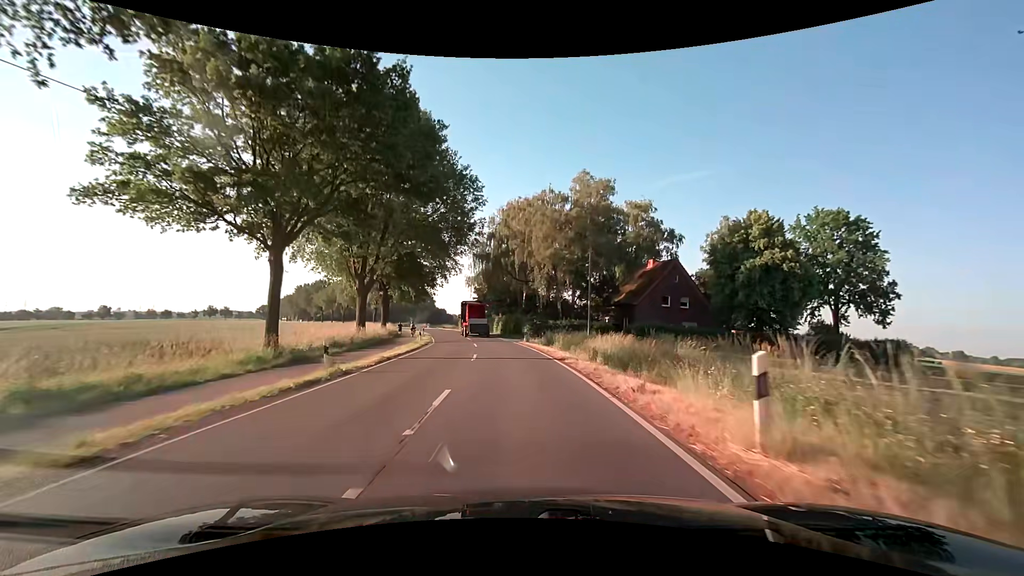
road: secondary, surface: asphalt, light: Day
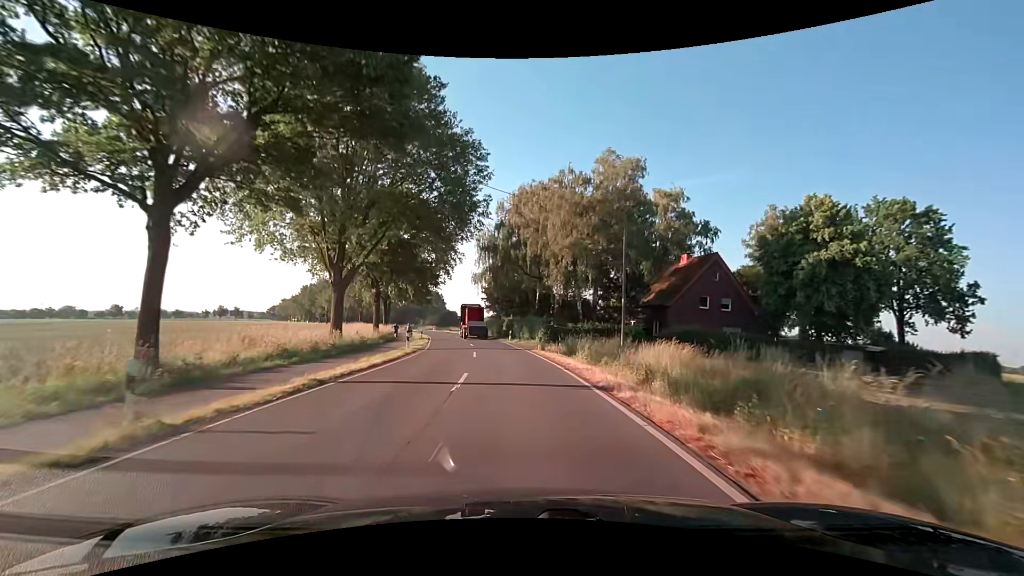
(-0.1, +7.8) m; -1°
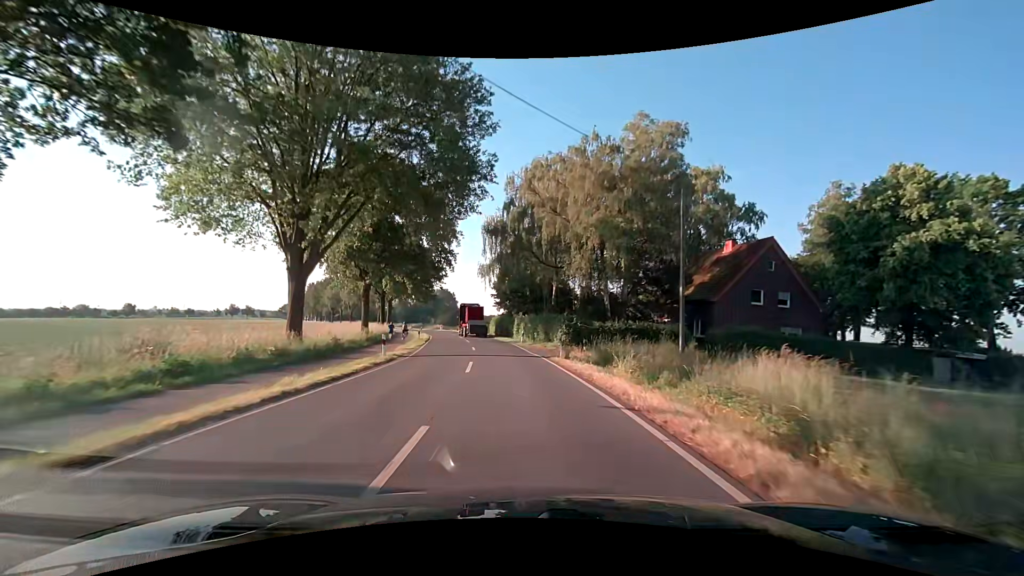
(-0.1, +7.8) m; -2°
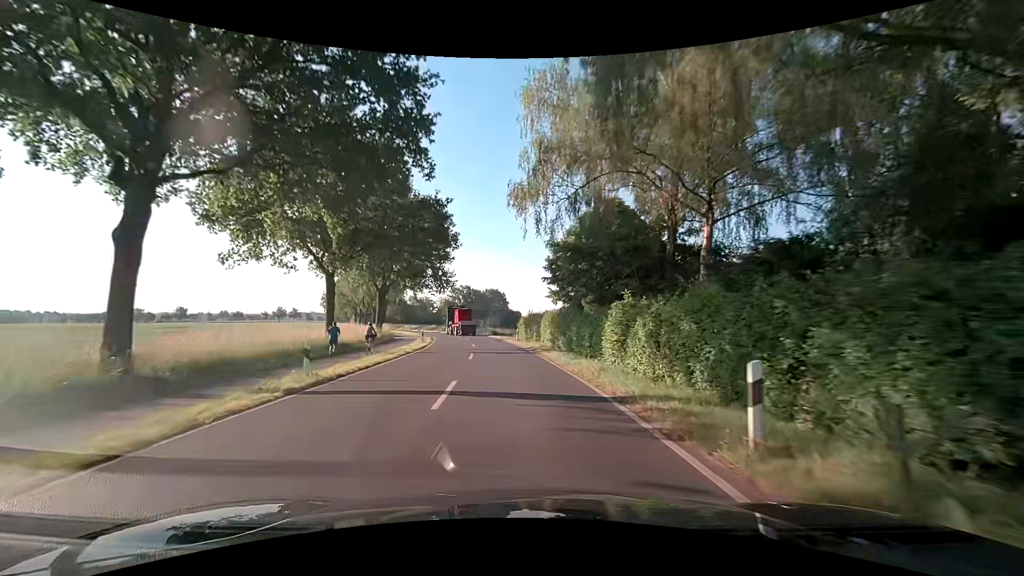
(-1.7, +31.1) m; -6°
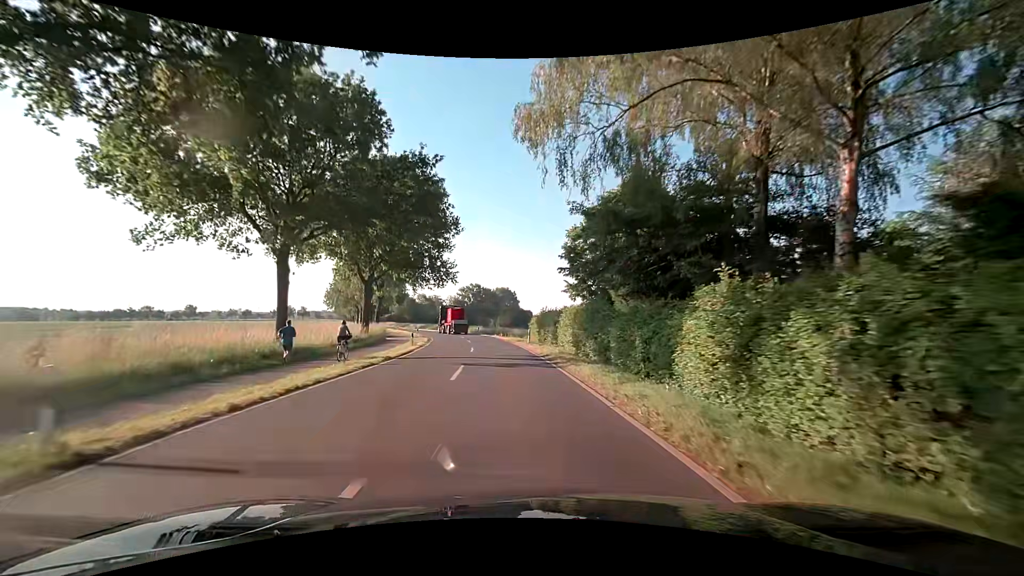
(0.0, +7.8) m; -1°
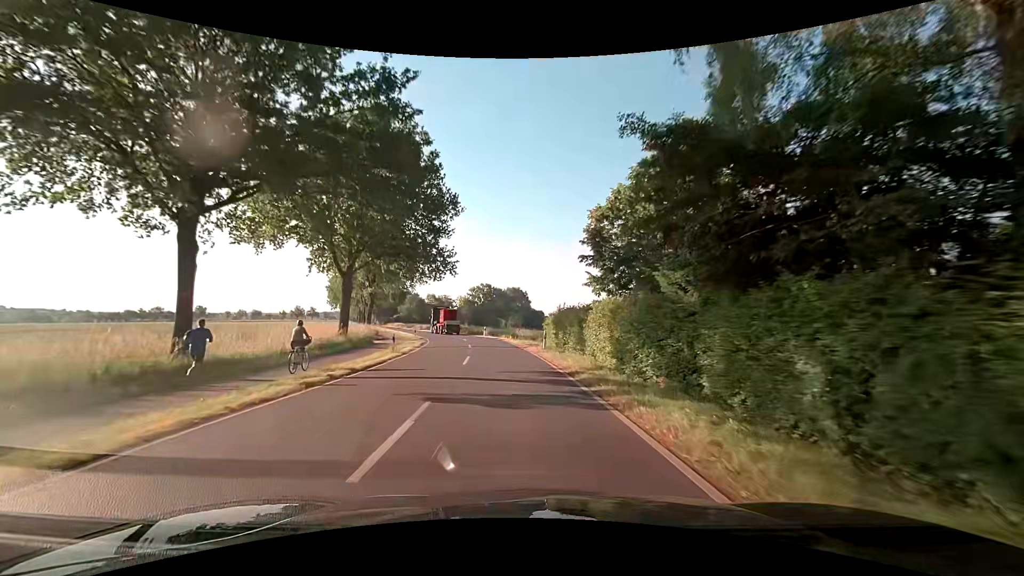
(-0.1, +7.8) m; -1°
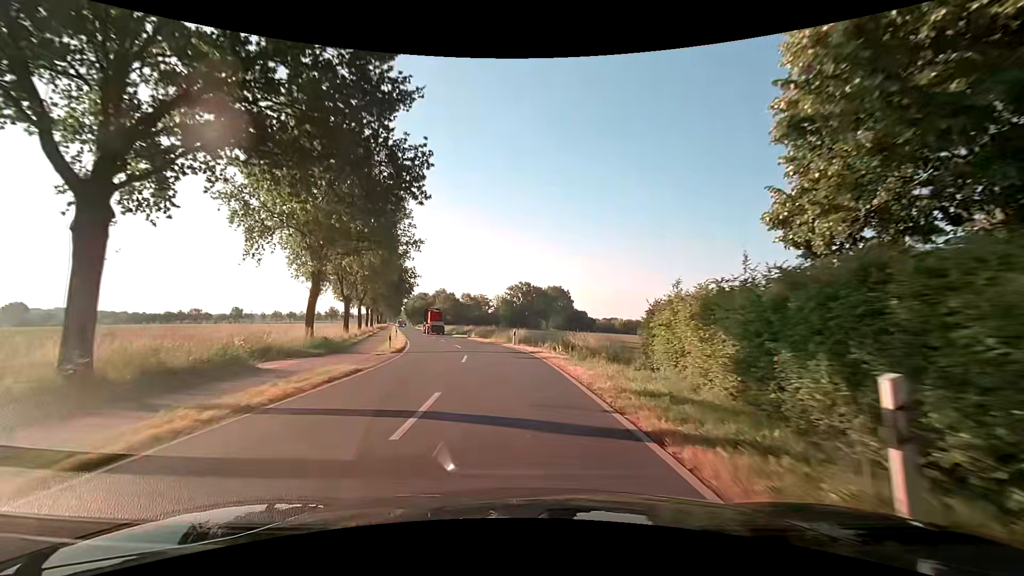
(-0.9, +23.4) m; -5°
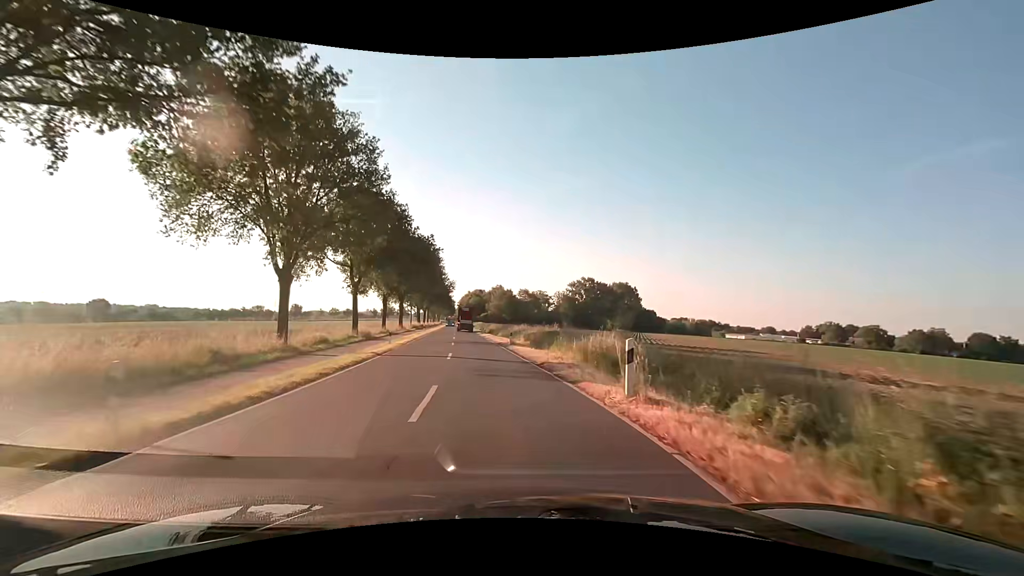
(-1.1, +23.3) m; -6°
(0, +10) (-1, +20) (-3, +30) (-4, +40) (-5, +50) (-7, +60) (-8, +69) (-10, +79) (-11, +89) (-13, +99) m
